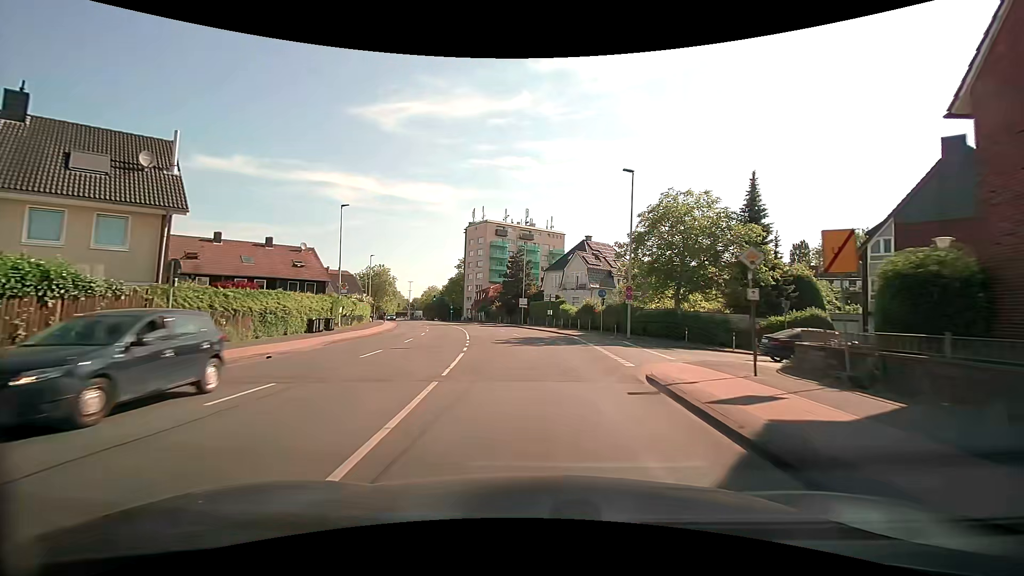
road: tertiary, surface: asphalt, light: Day
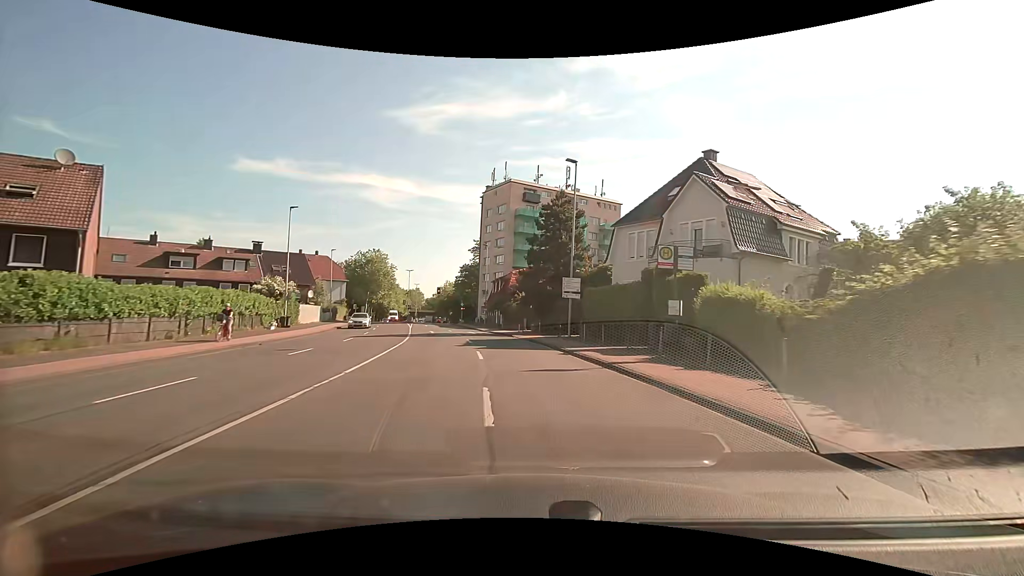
(-1.3, +35.9) m; -4°
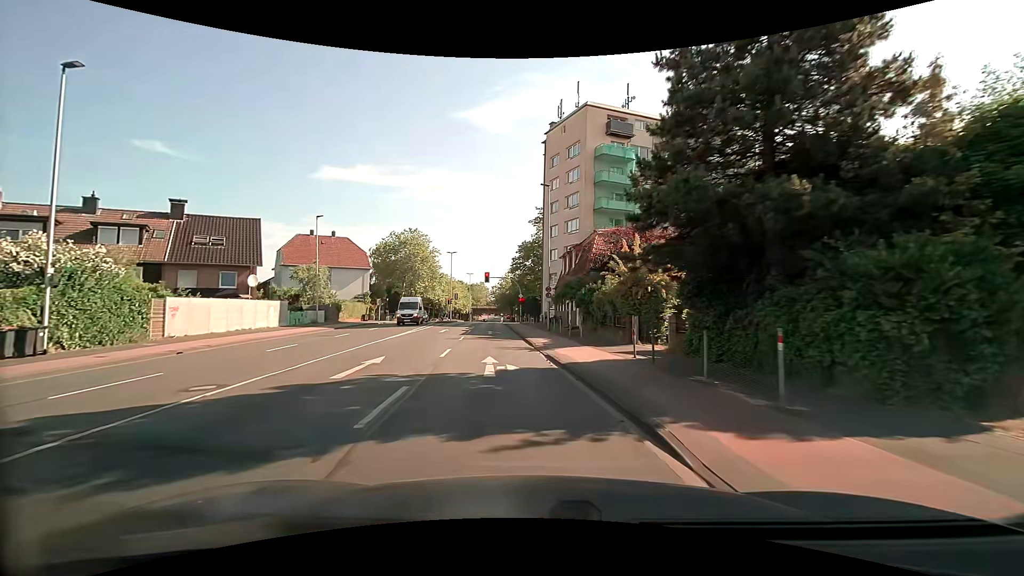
(-1.7, +27.4) m; -9°
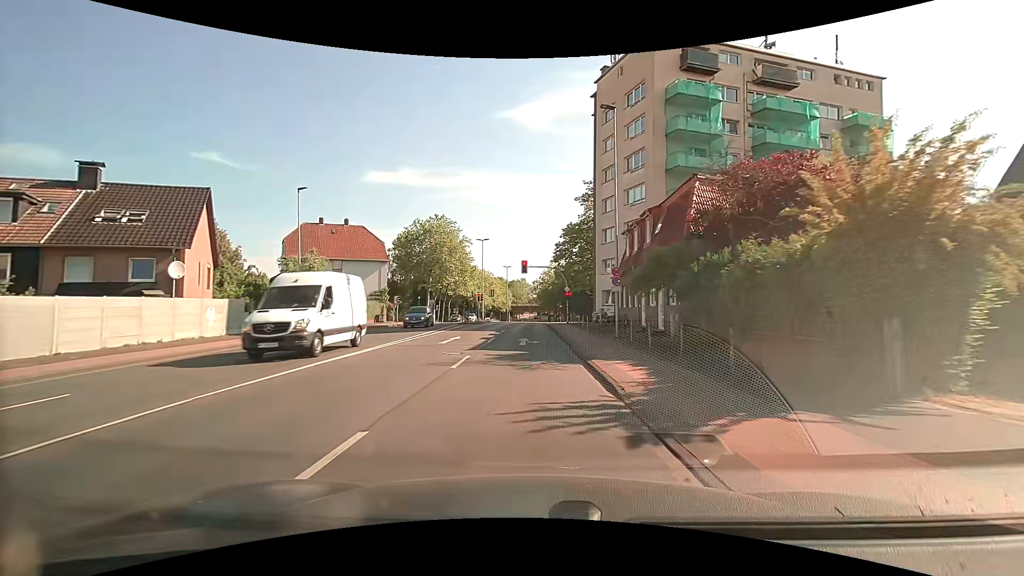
(-0.6, +12.7) m; -5°
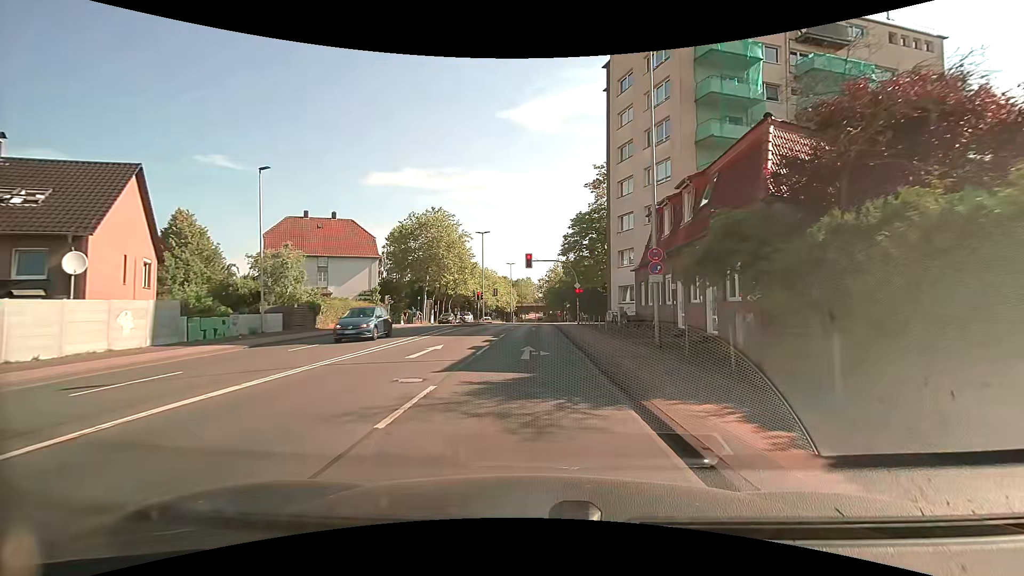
(-0.1, +5.9) m; -1°
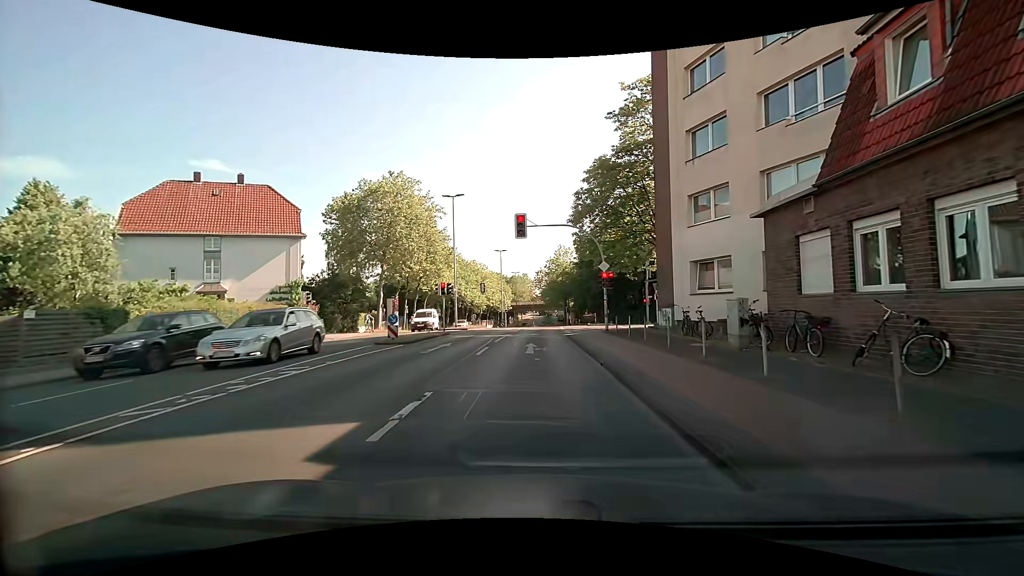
(-0.1, +18.4) m; 0°
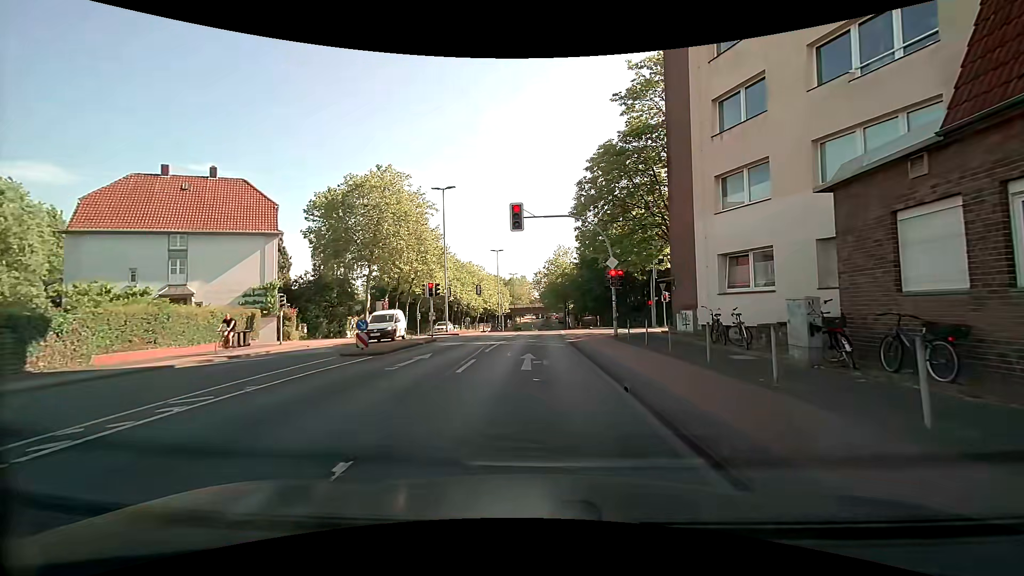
(0.0, +3.3) m; +1°
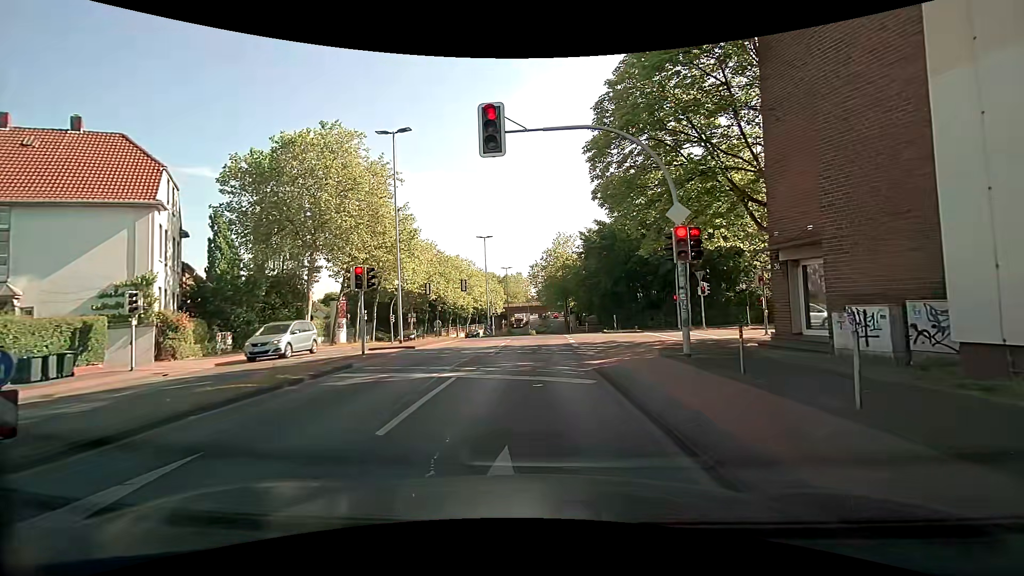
(-0.2, +11.1) m; -1°
